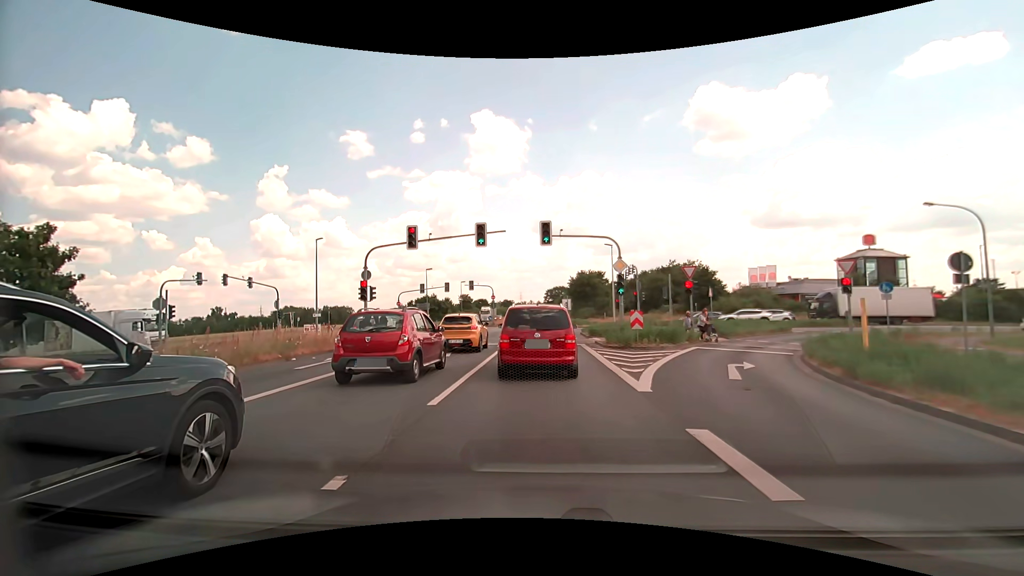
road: primary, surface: asphalt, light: Day
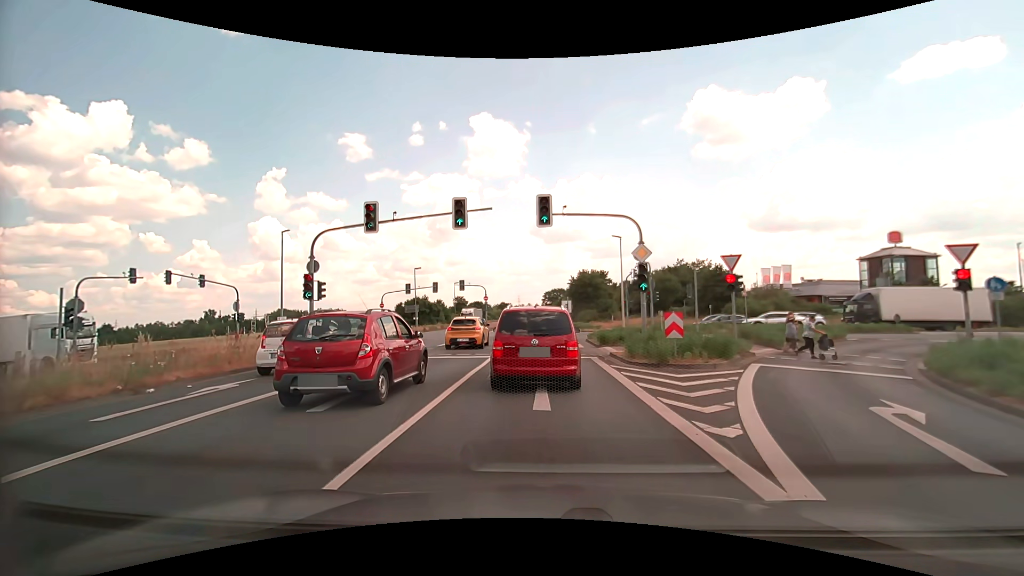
(0.0, +6.2) m; +1°
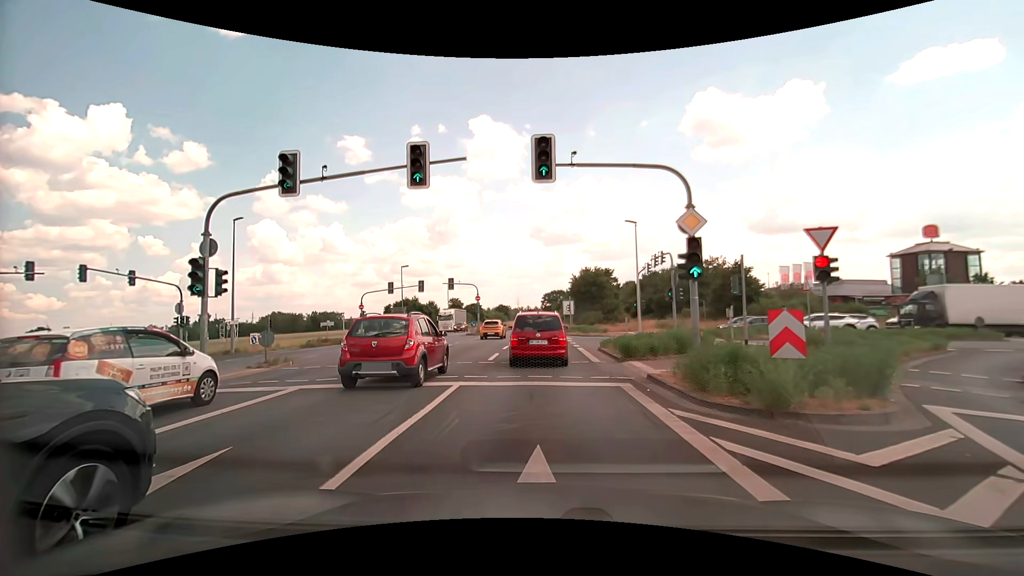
(-0.1, +7.1) m; -1°
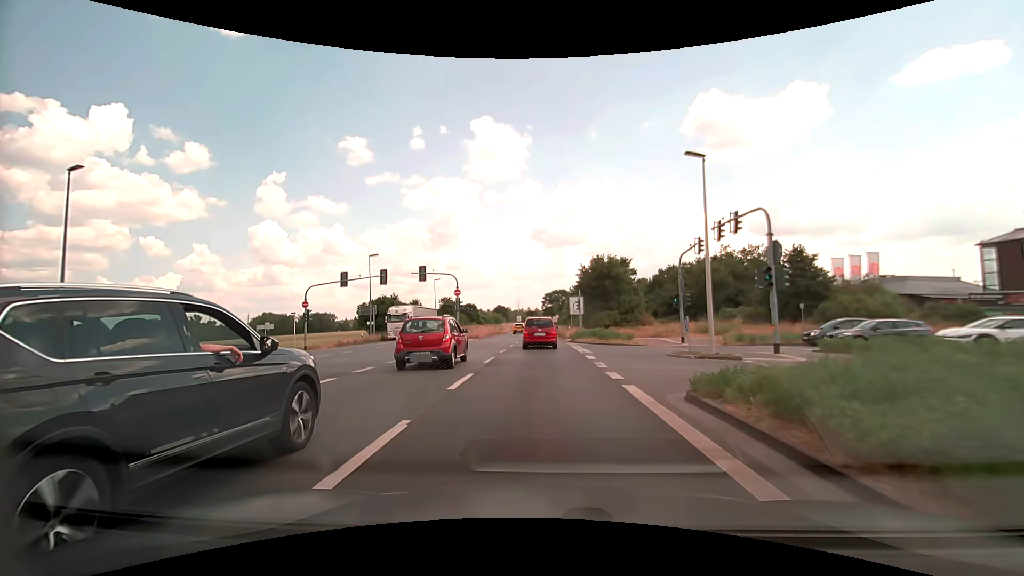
(0.0, +14.0) m; -1°
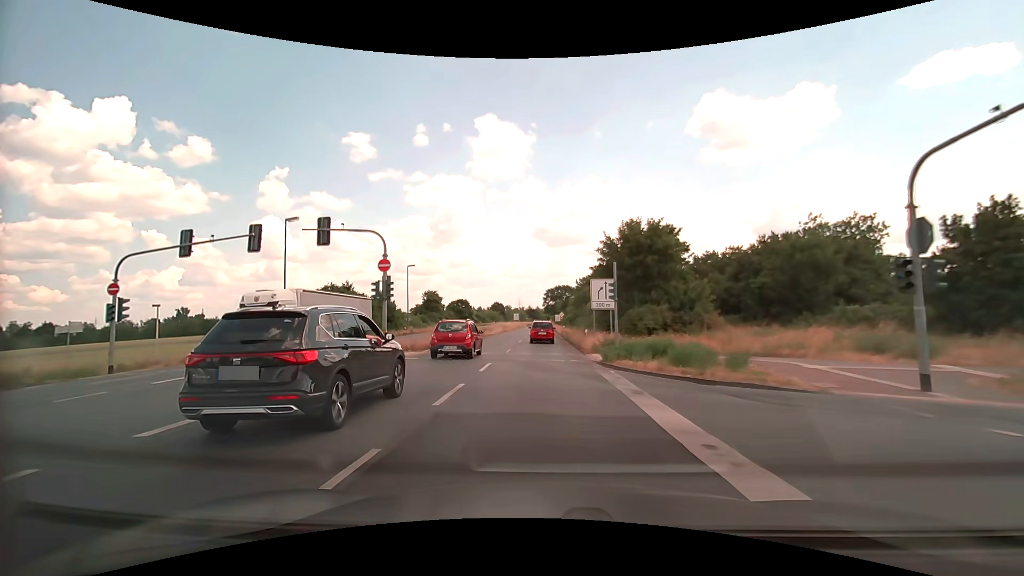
(+0.2, +20.1) m; +1°
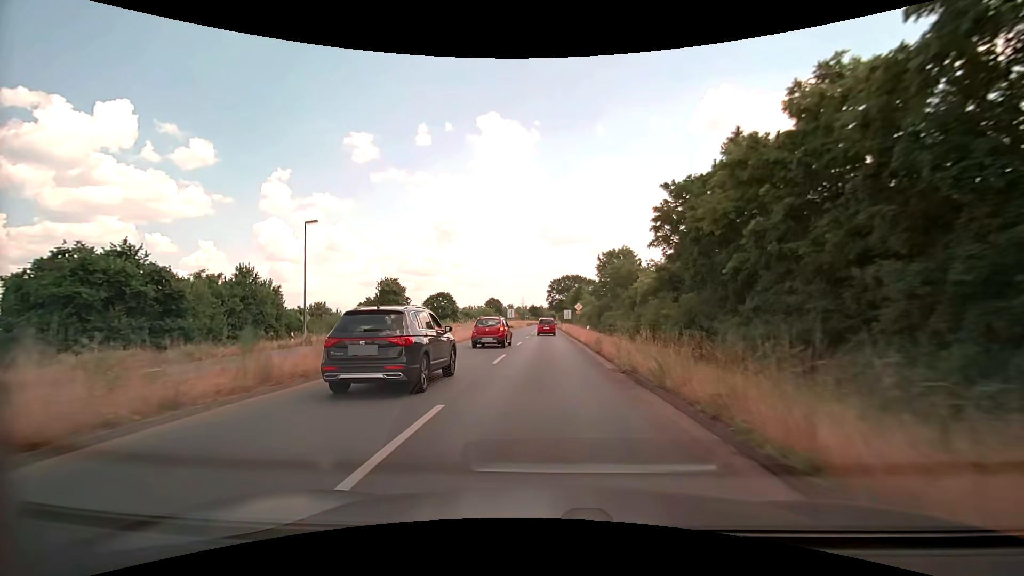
(-0.1, +33.2) m; -1°
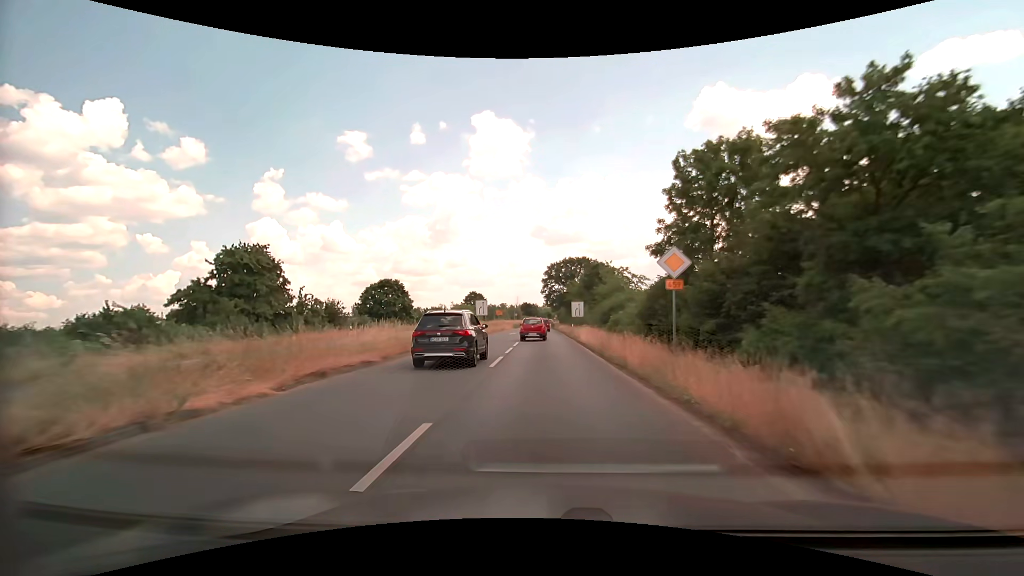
(+0.2, +37.6) m; +1°
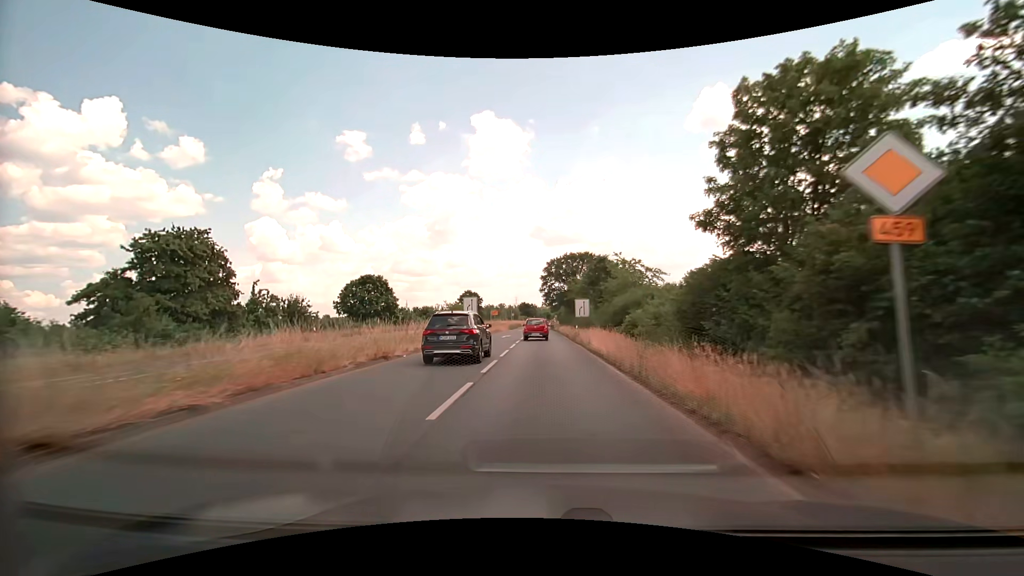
(0.0, +7.7) m; 0°
(0, +10) (0, +20) (0, +30) (0, +40) (0, +50) (0, +60) (0, +70) (0, +80) (0, +90) (0, +100) m
